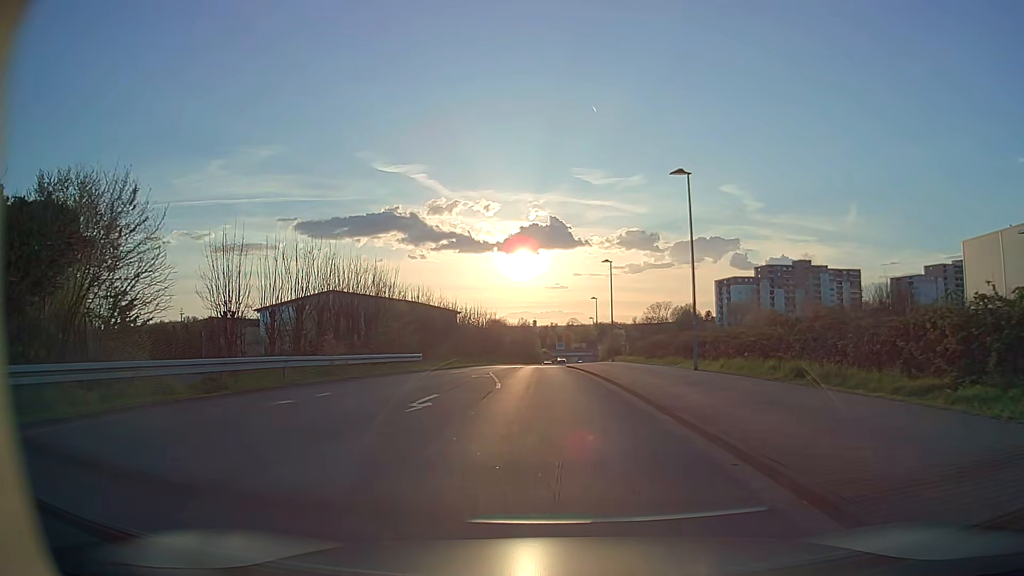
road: tertiary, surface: asphalt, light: Day
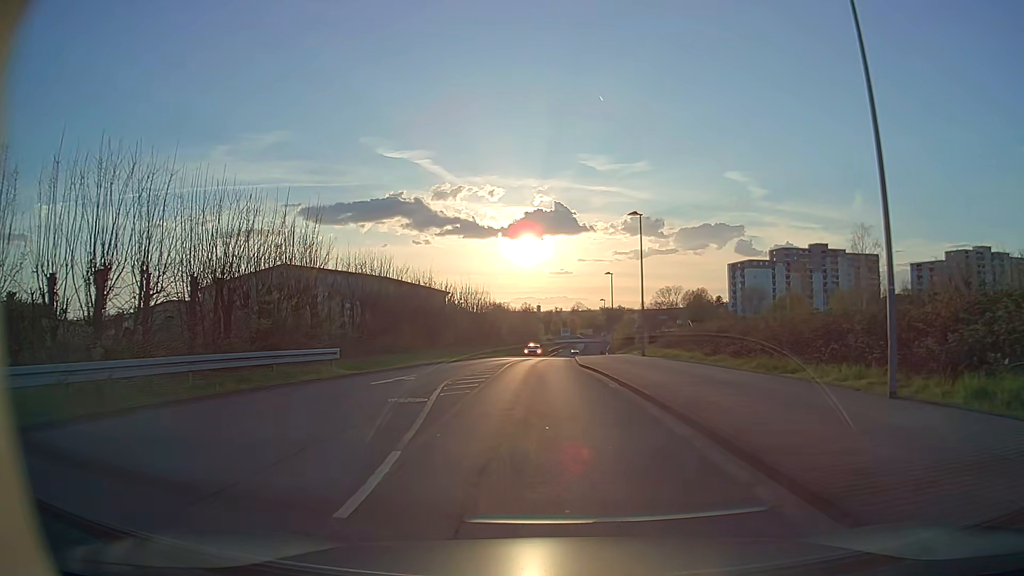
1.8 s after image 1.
(-0.1, +14.9) m; -1°
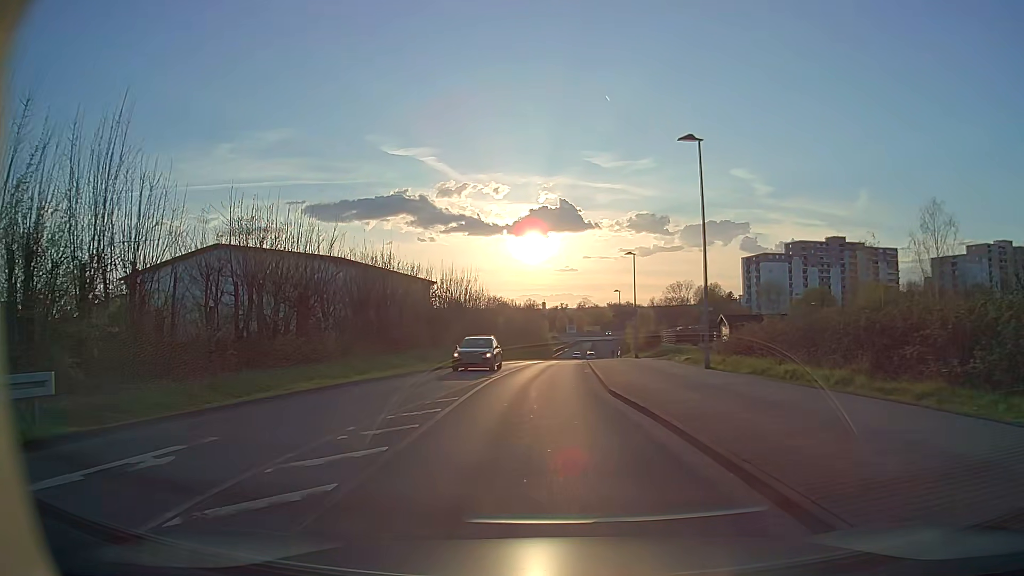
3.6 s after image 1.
(0.0, +14.0) m; 0°
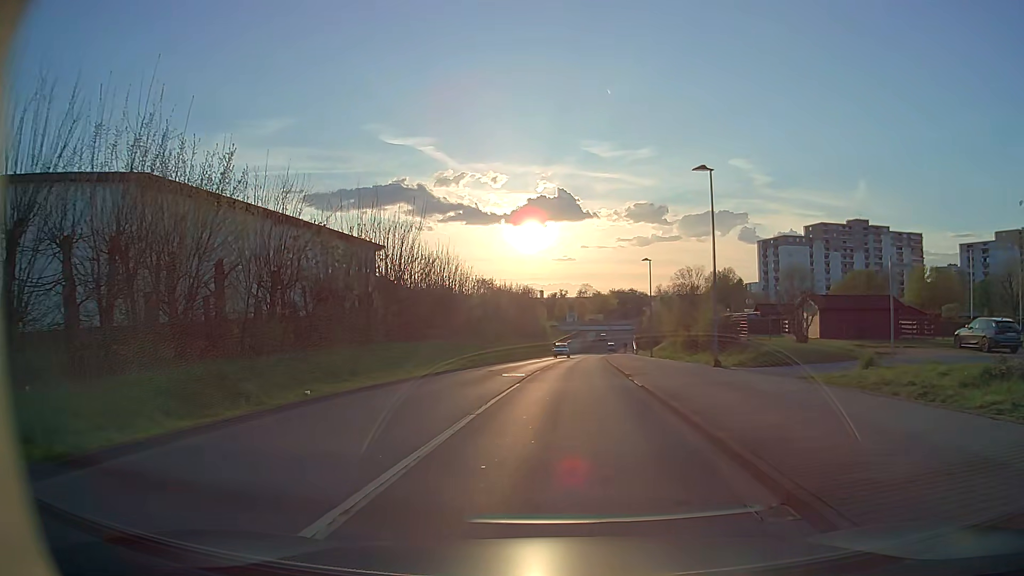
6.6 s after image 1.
(-0.3, +23.5) m; 0°
(0, +10) (0, +20) (+1, +30) (+1, +40) (+2, +50) (+2, +60) (+3, +70) (+4, +80) (+5, +90) (+6, +100) m
